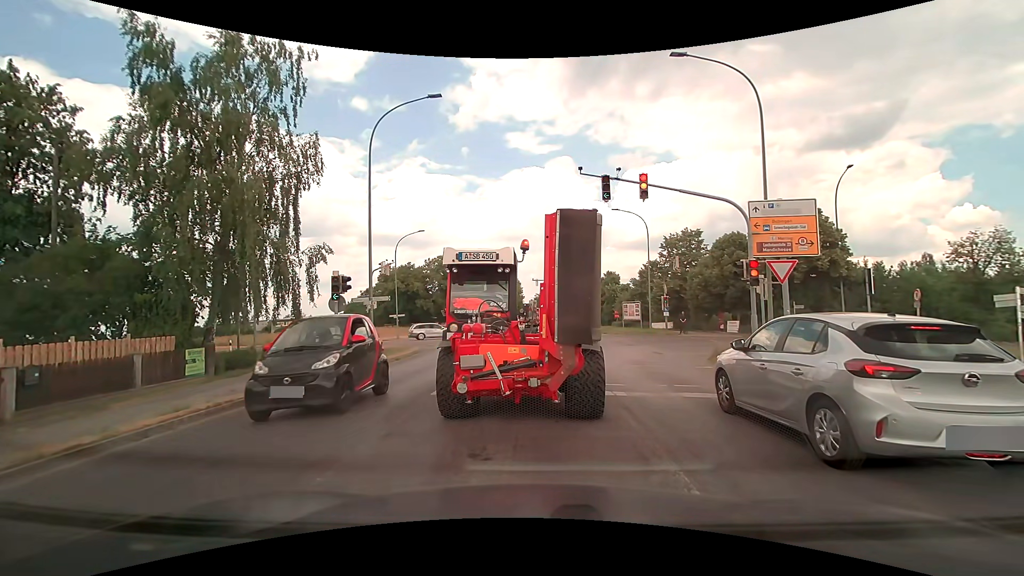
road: tertiary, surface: asphalt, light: Day
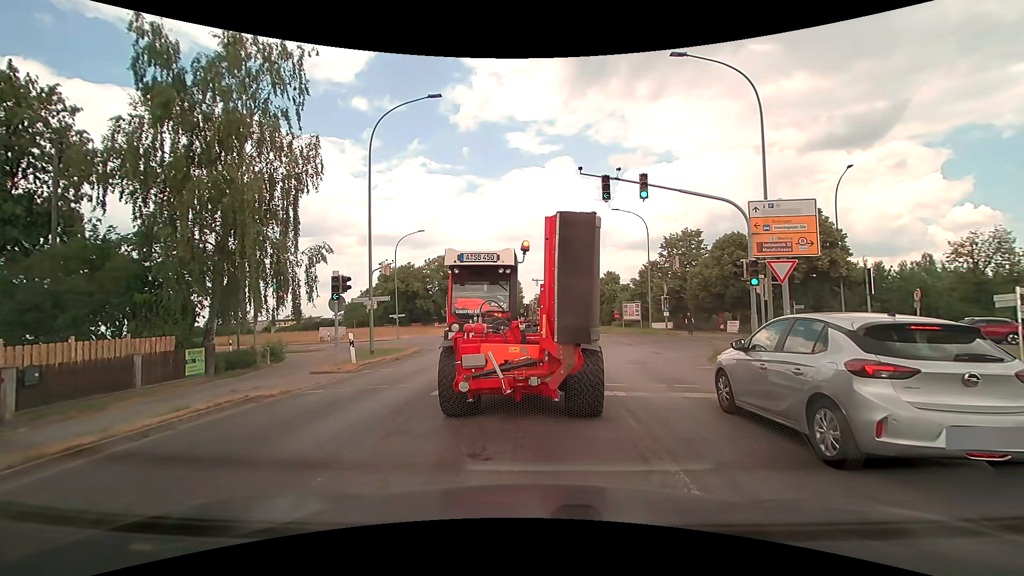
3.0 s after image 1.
(0.0, 0.0) m; 0°
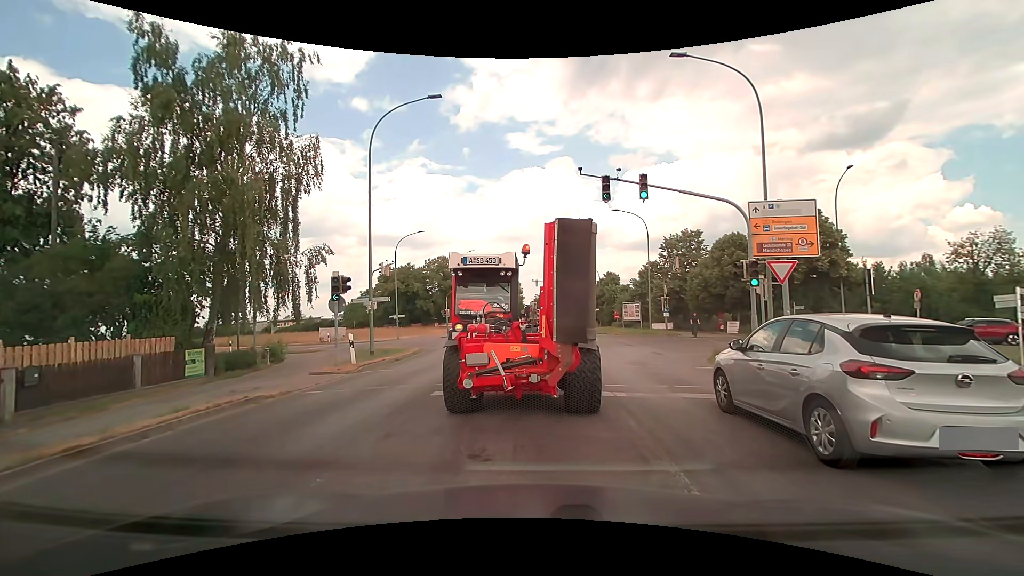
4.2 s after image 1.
(0.0, 0.0) m; 0°
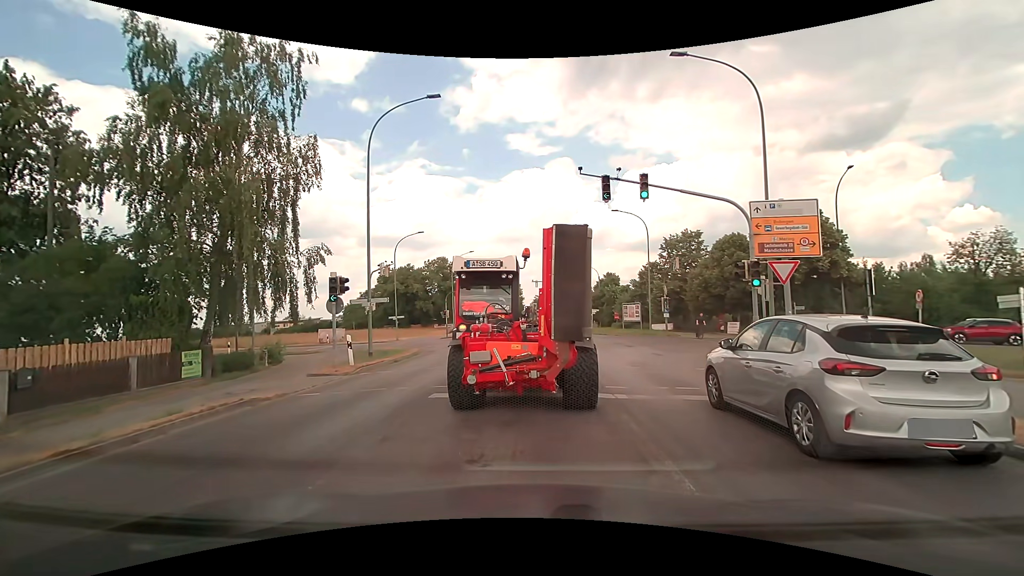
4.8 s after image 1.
(0.0, +0.1) m; 0°
